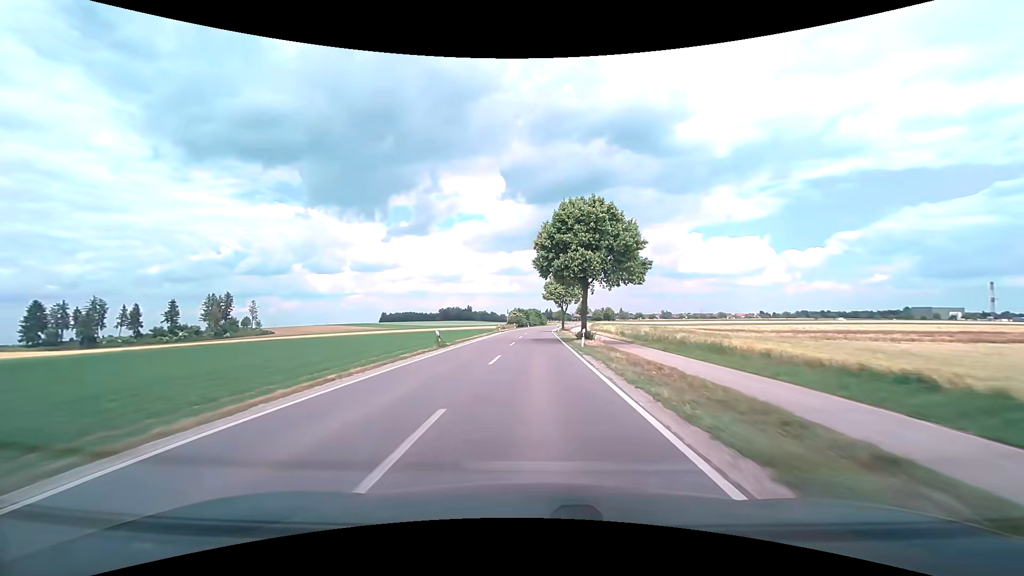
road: tertiary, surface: asphalt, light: Day
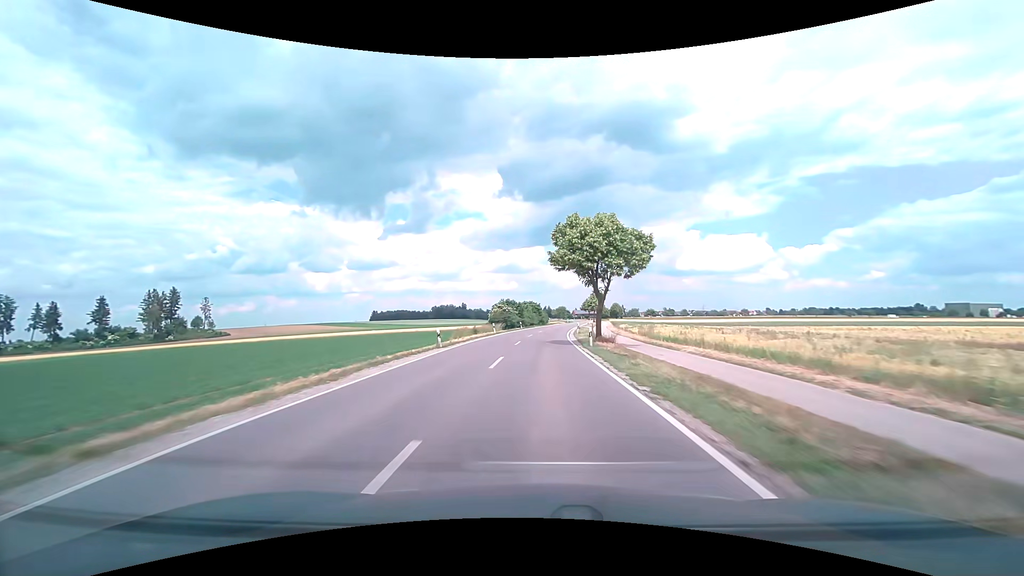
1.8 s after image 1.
(-0.1, +38.2) m; 0°
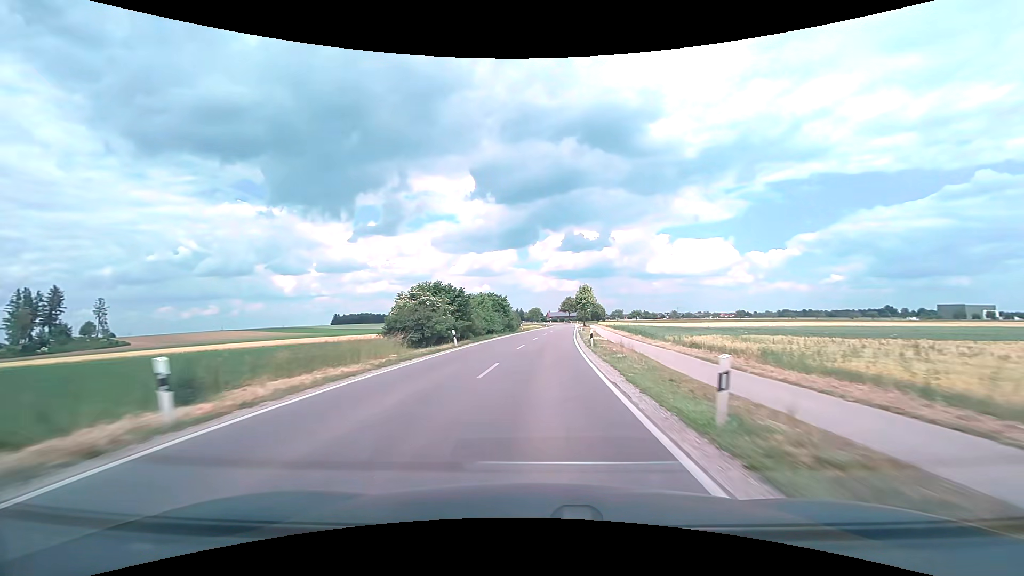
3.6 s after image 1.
(+0.7, +37.7) m; +3°
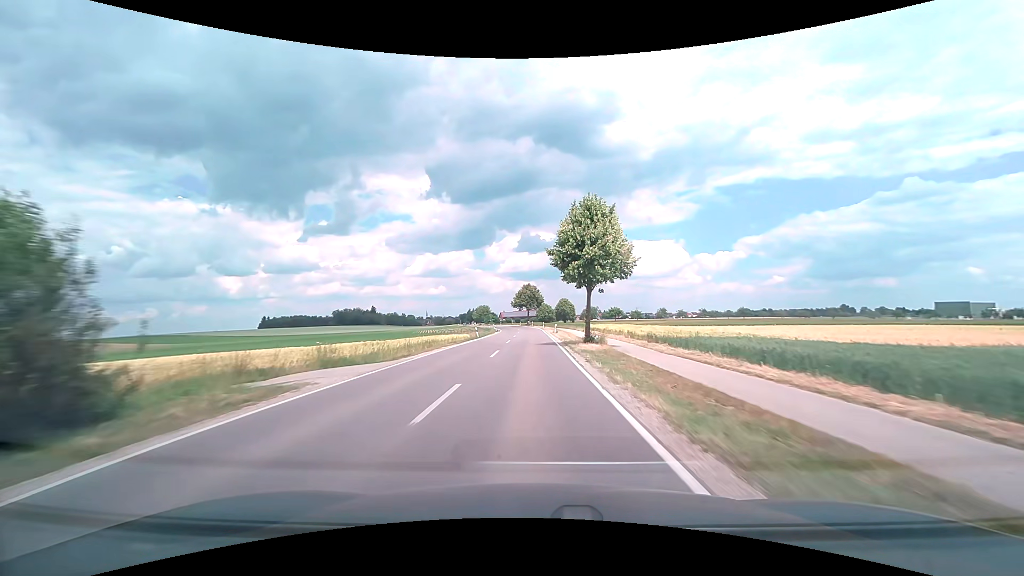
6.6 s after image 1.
(+3.8, +64.7) m; +5°
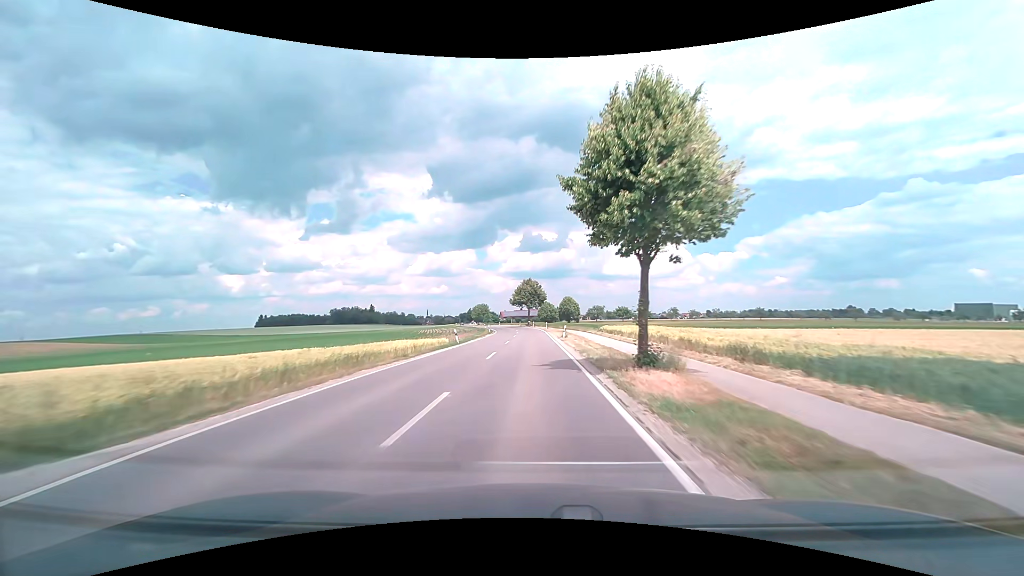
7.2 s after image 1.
(0.0, +13.1) m; 0°
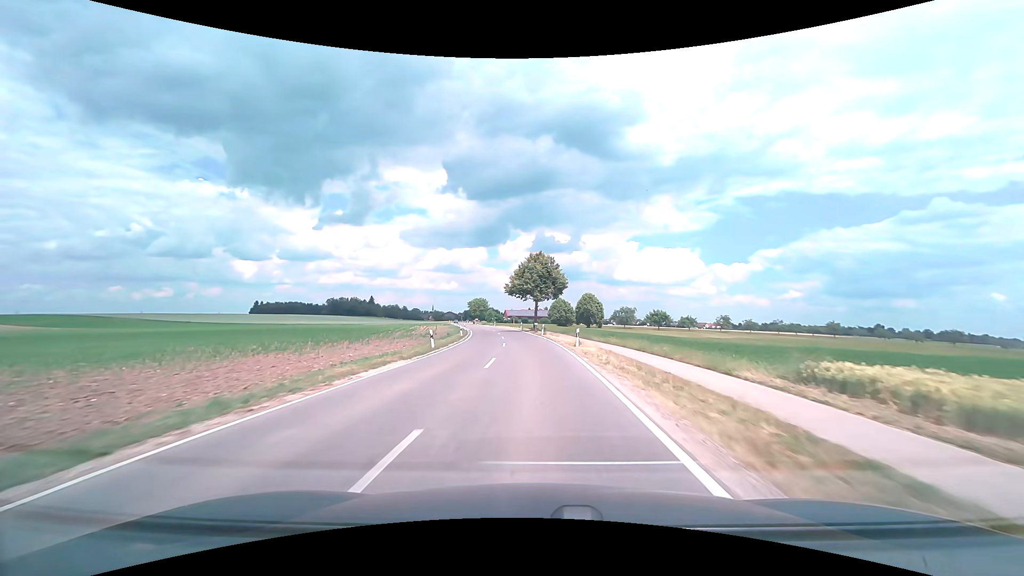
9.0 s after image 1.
(-0.4, +39.4) m; -1°
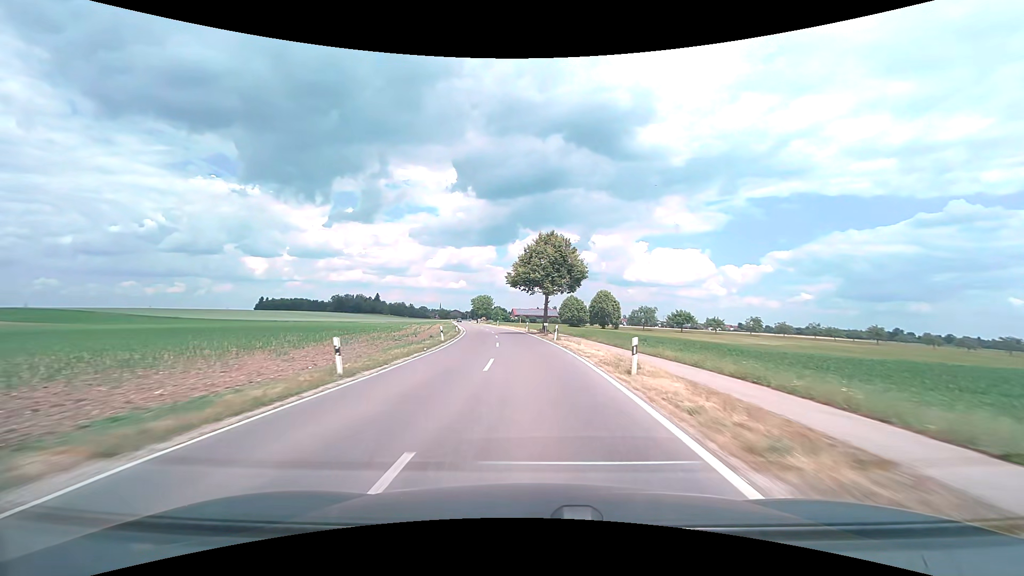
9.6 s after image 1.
(-0.1, +13.1) m; -1°
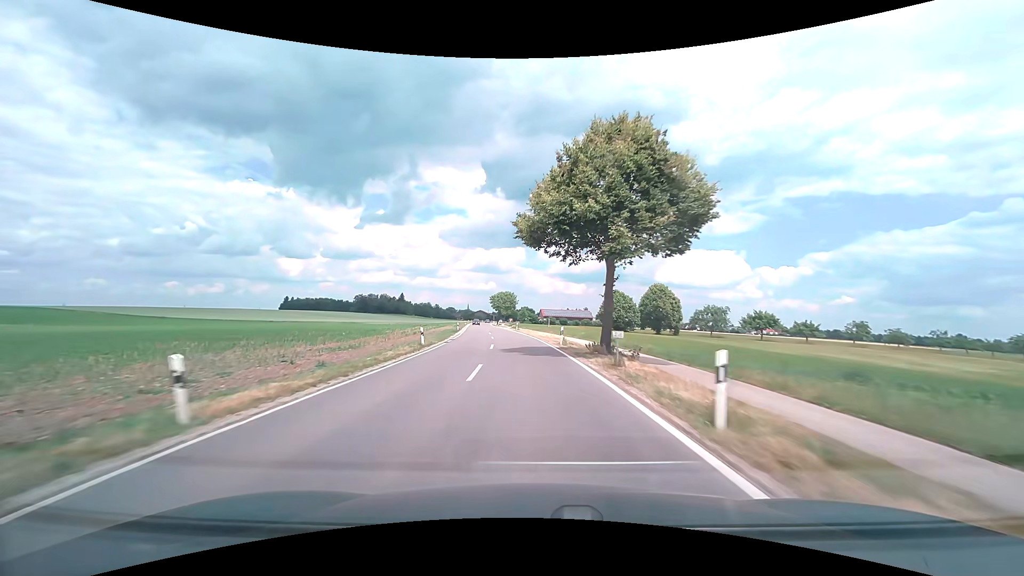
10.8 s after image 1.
(-0.6, +26.1) m; -3°
(0, +10) (-1, +20) (-1, +30) (-2, +40) (-3, +50) (-4, +60) (-5, +70) (-7, +80) (-8, +90) (-9, +99) m
